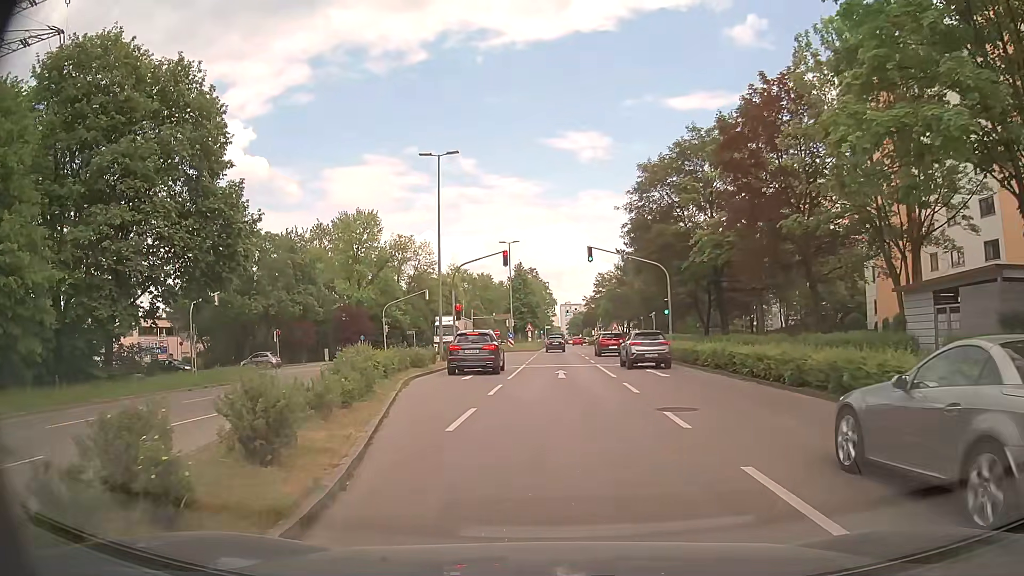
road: tertiary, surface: asphalt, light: Day
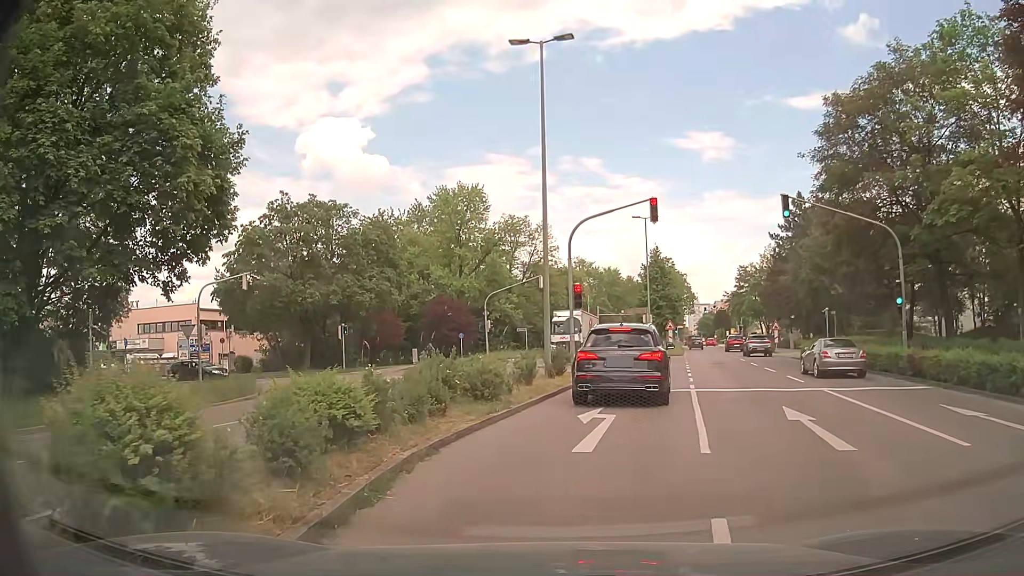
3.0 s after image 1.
(-1.5, +13.8) m; -12°
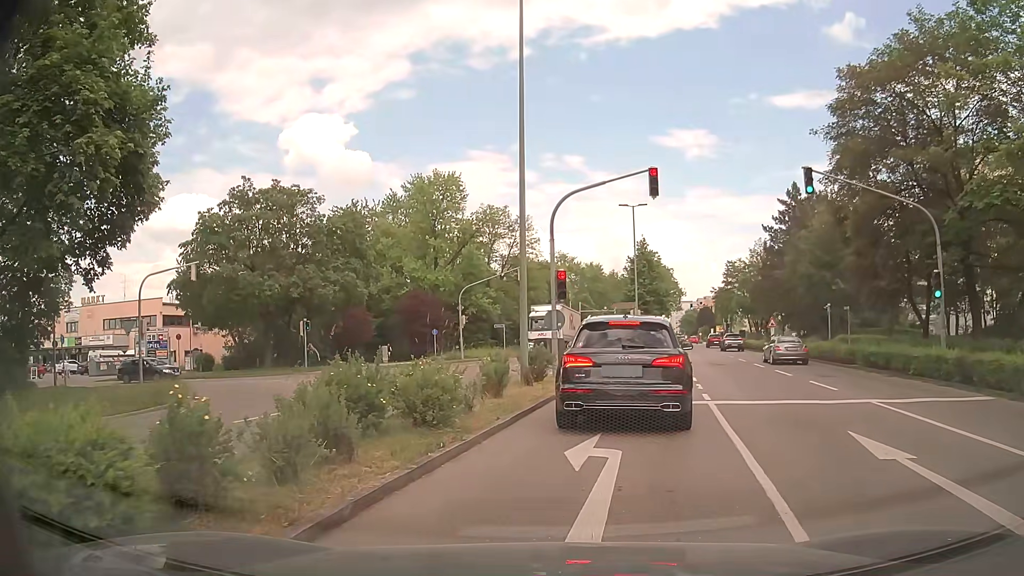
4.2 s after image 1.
(+0.1, +3.7) m; +2°
(+1, +10) (+2, +20) (+1, +30) (-6, +36) (-16, +38) (-26, +40) (-35, +41) (-45, +42) (-55, +44) (-65, +45) m
